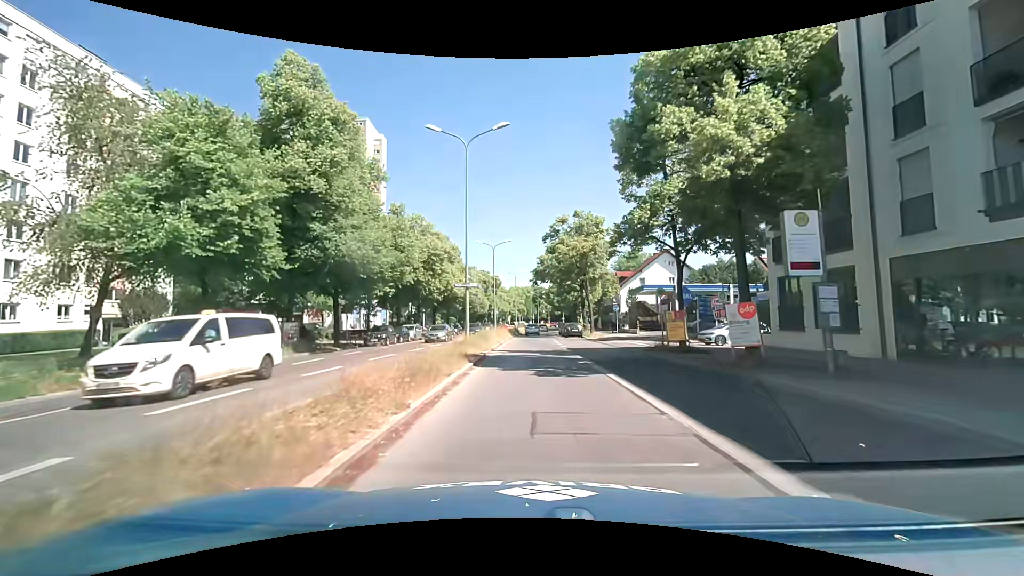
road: secondary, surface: asphalt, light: Day
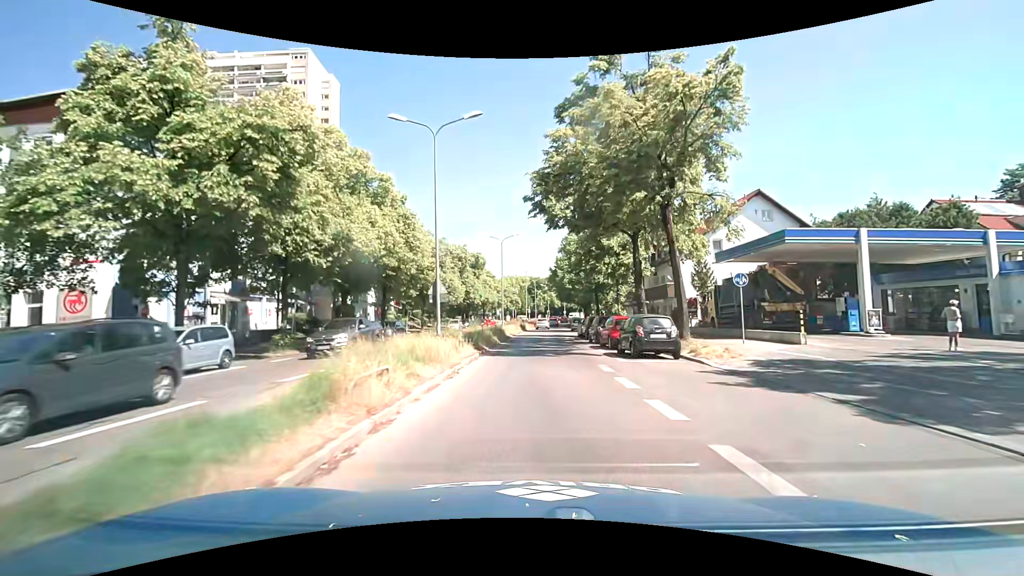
(+0.2, +32.6) m; +1°
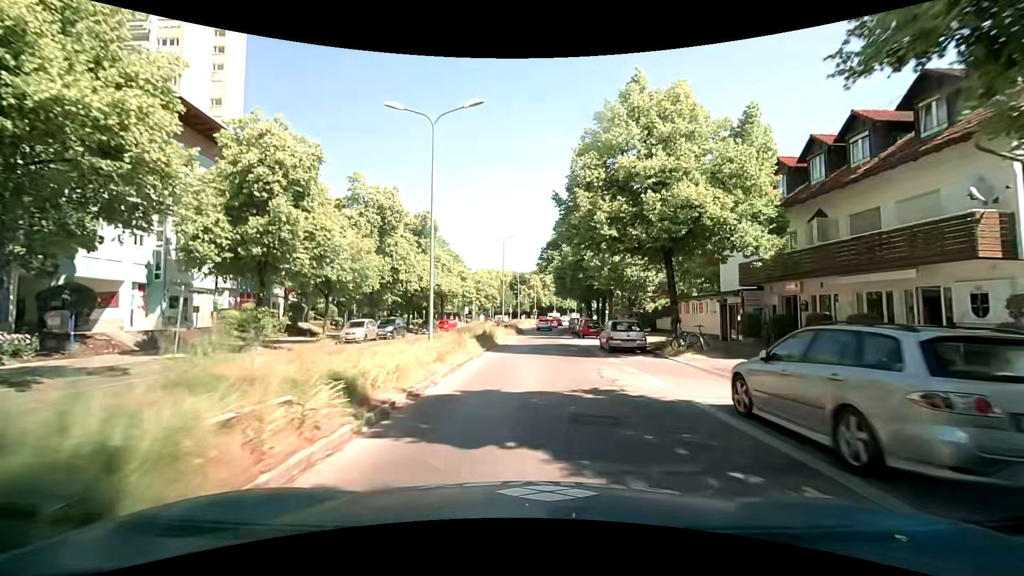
(+0.3, +32.9) m; +1°
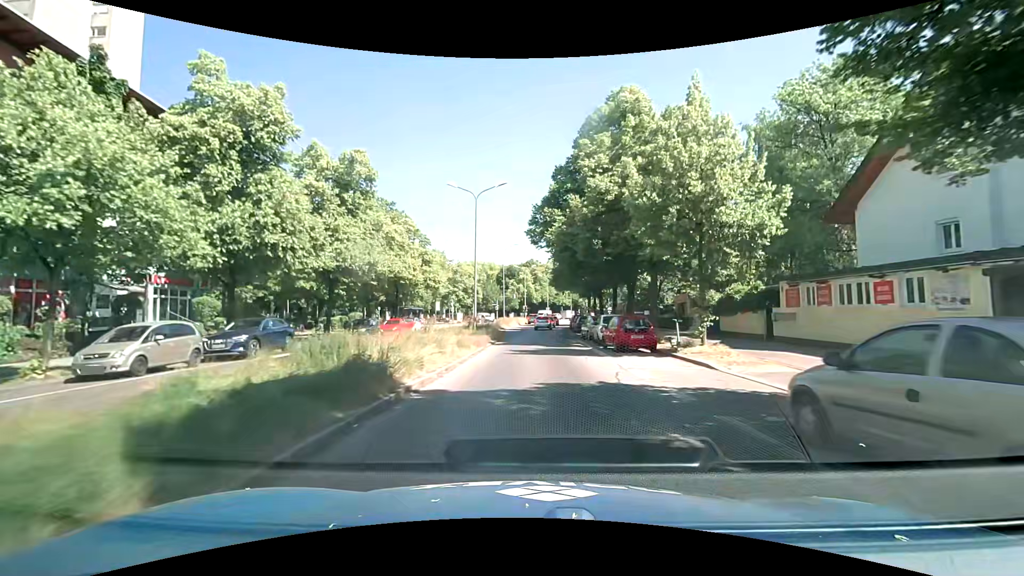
(+0.5, +18.4) m; +1°
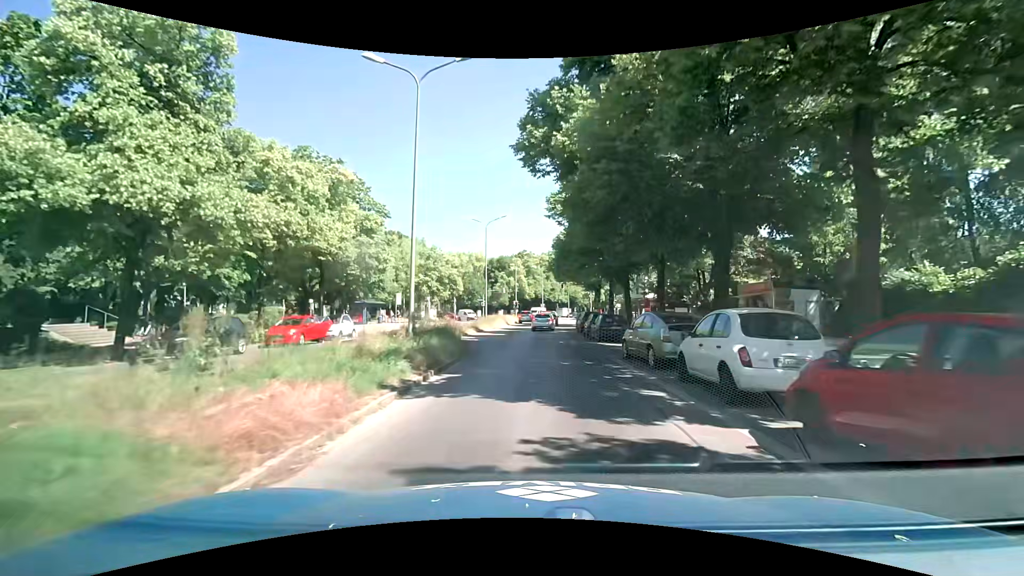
(+0.2, +16.5) m; +1°
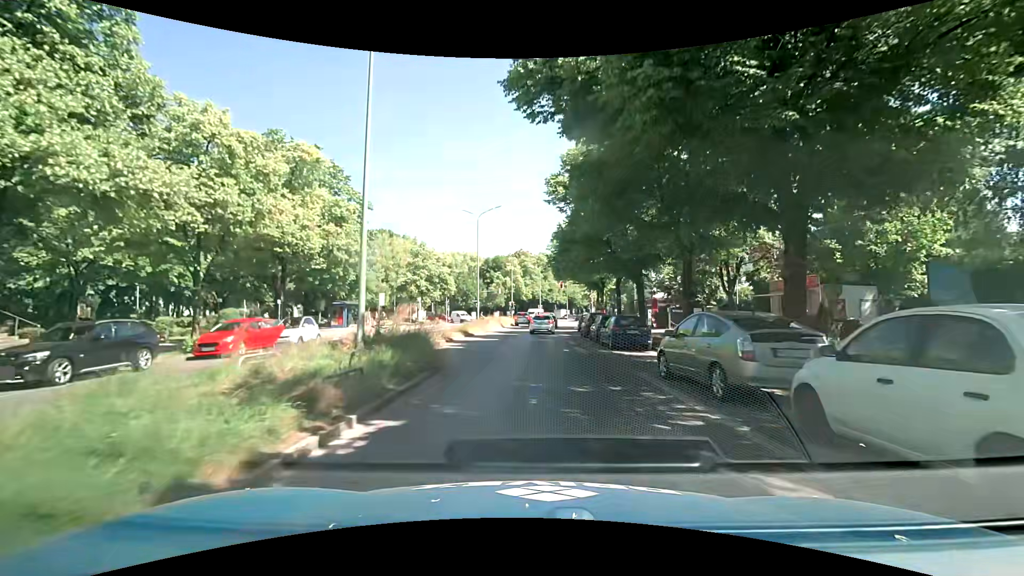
(+0.1, +4.7) m; +1°
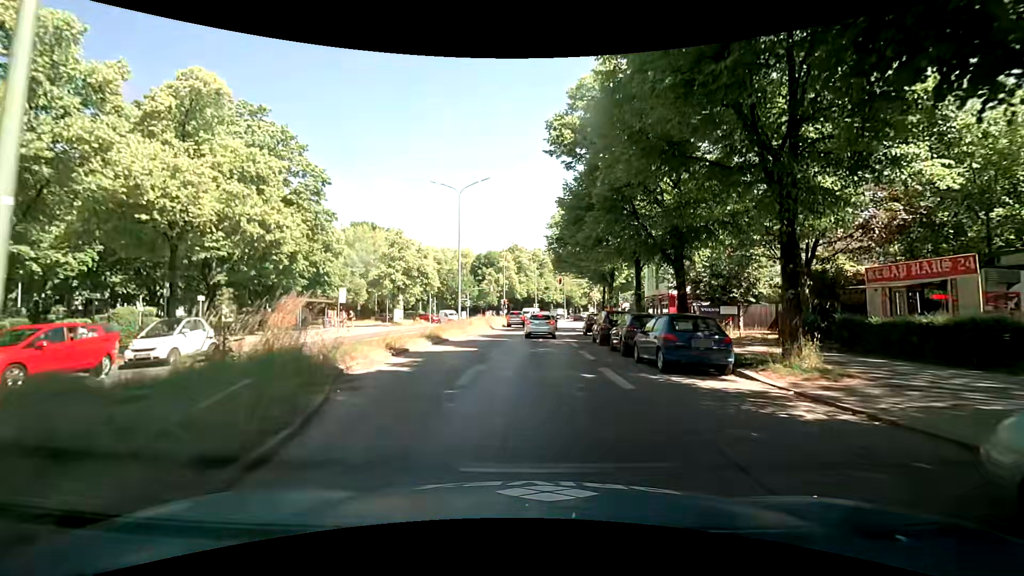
(0.0, +8.3) m; -1°
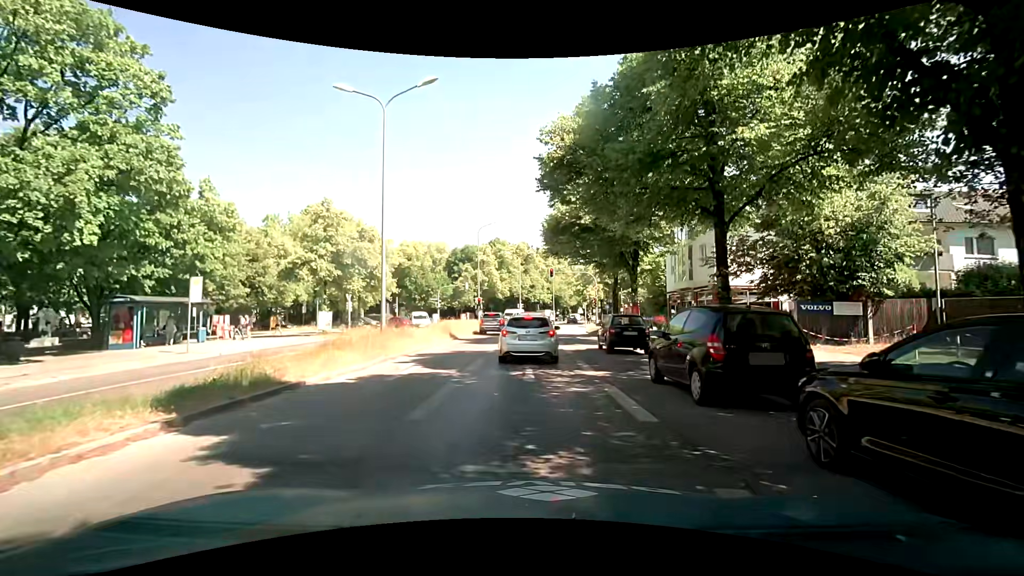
(+0.5, +14.4) m; +4°
